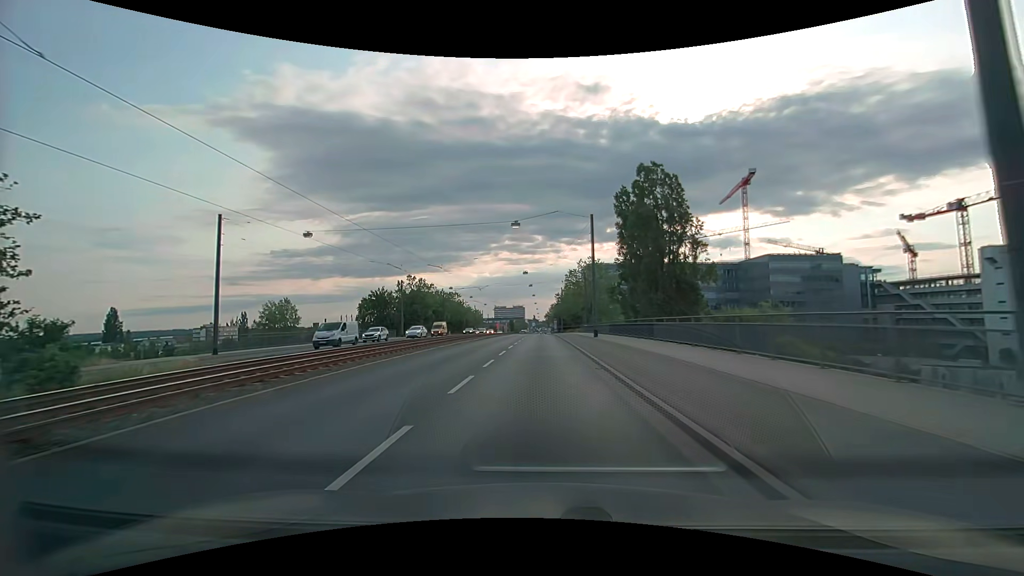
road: primary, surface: asphalt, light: Day
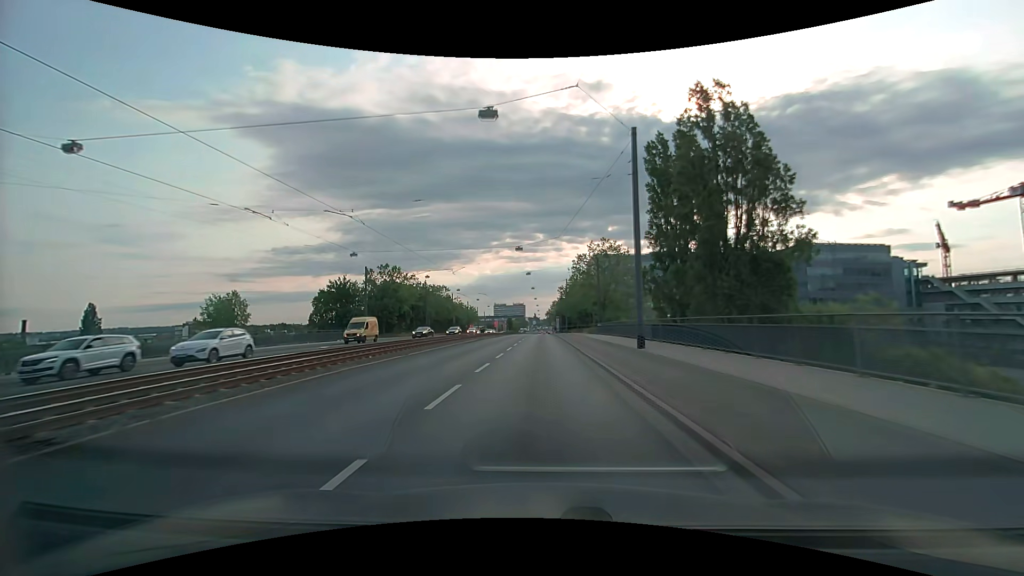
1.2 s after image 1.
(0.0, +19.0) m; 0°
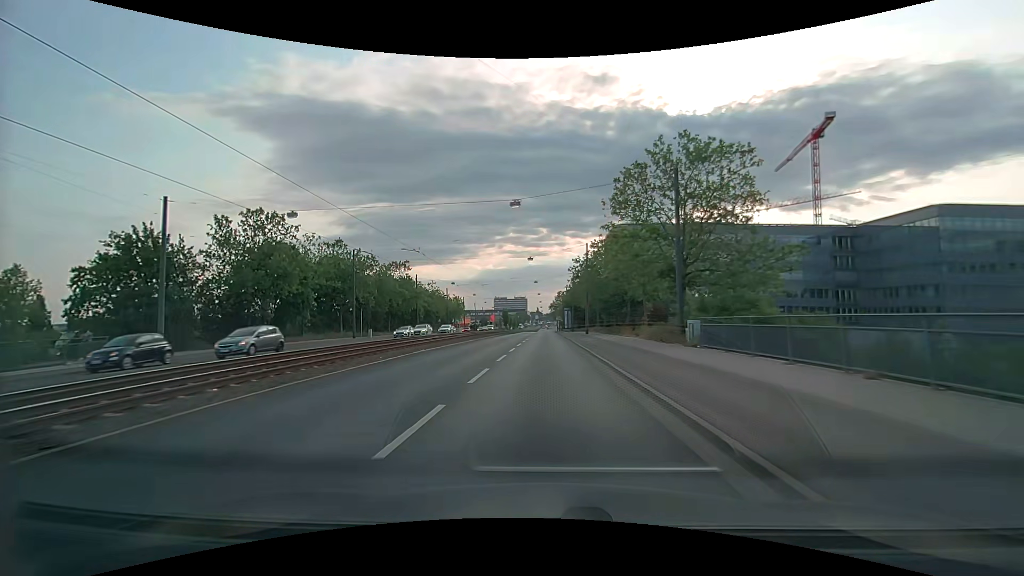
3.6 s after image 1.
(-0.2, +39.2) m; 0°
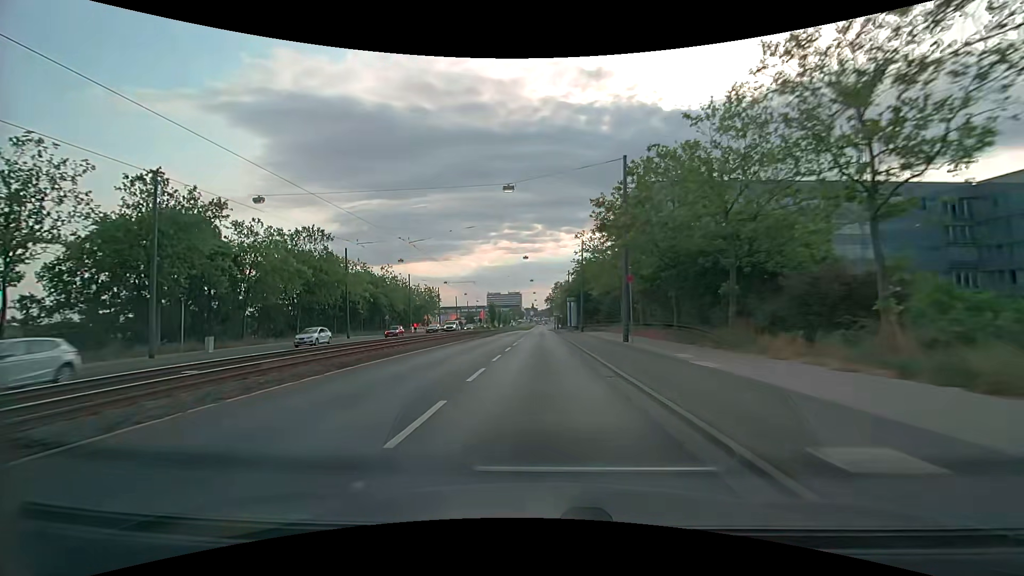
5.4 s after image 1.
(+0.1, +30.0) m; +1°
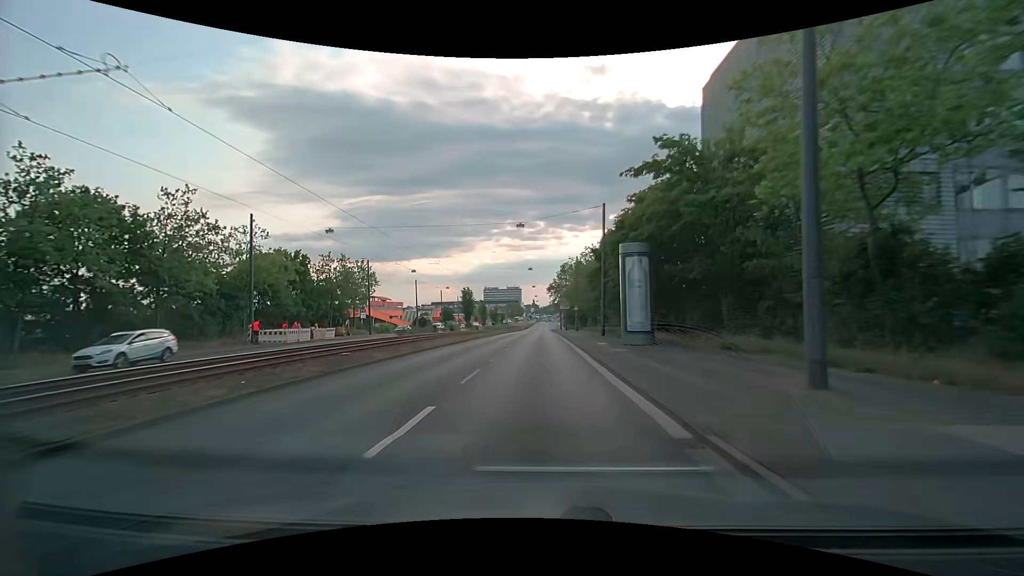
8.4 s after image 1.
(-0.3, +49.5) m; -1°
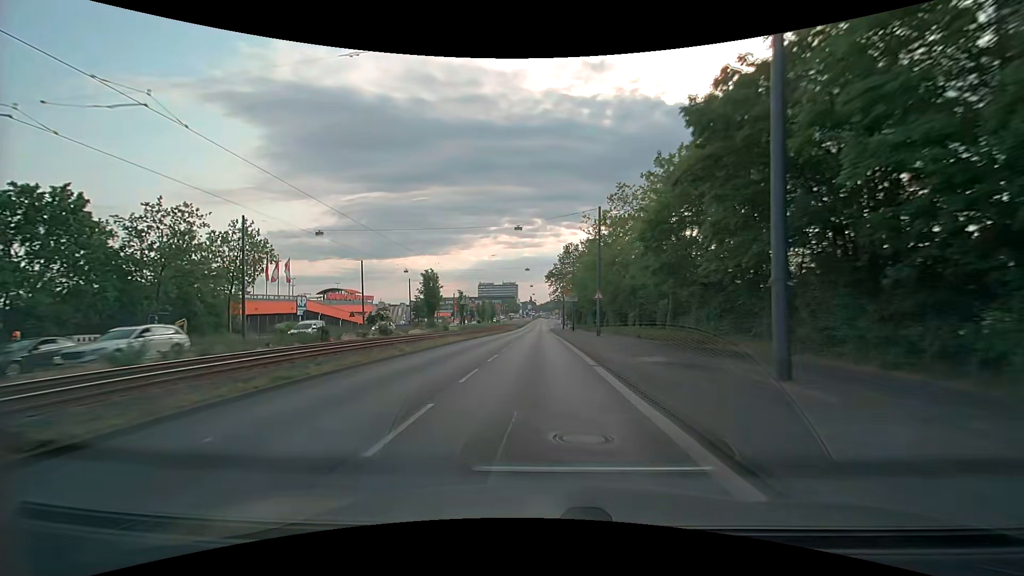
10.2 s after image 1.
(+0.1, +29.6) m; -1°
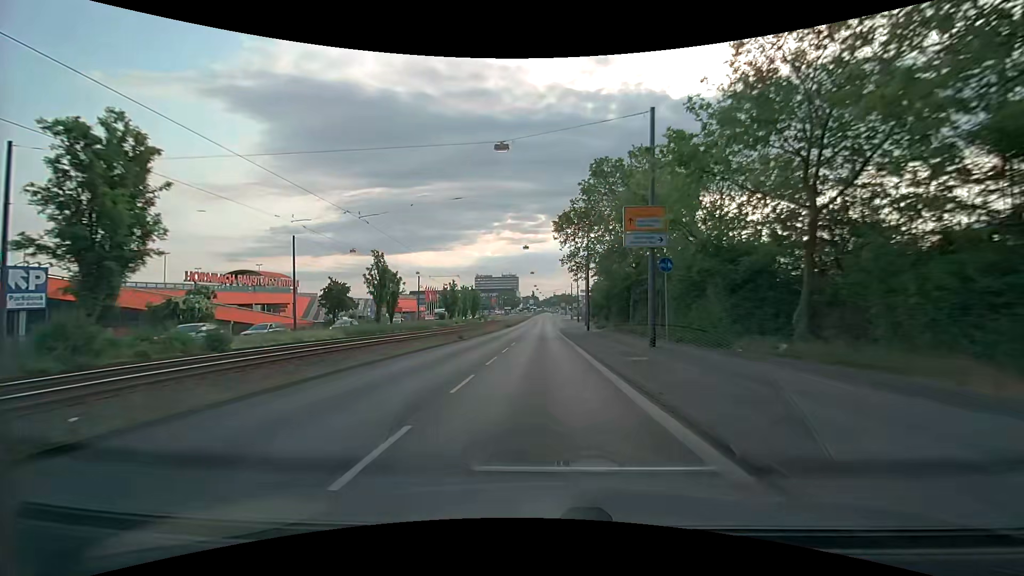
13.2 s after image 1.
(+0.9, +49.4) m; 0°
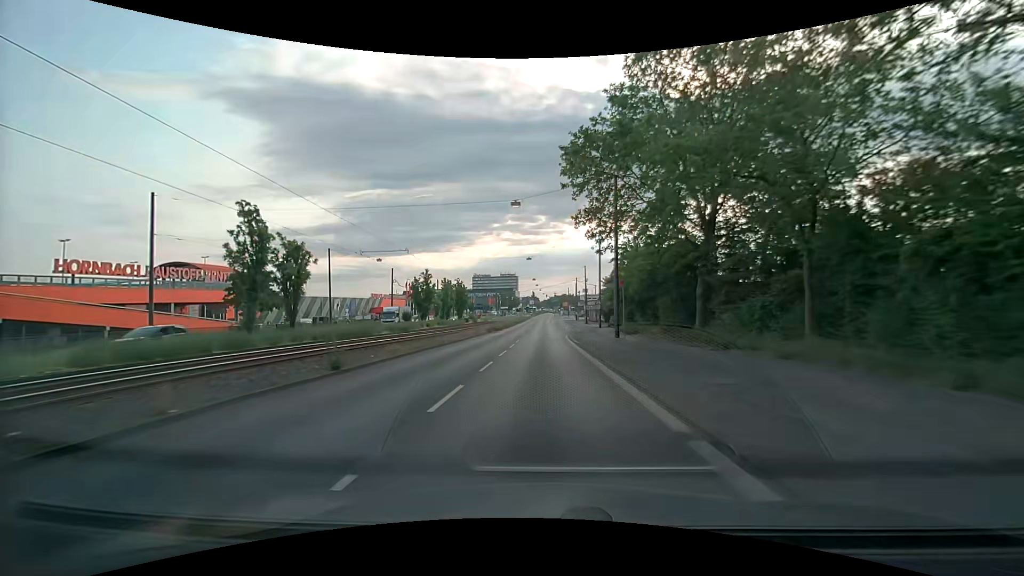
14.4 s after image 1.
(+0.2, +19.9) m; +1°
(0, +10) (0, +20) (0, +30) (0, +40) (+1, +50) (+2, +60) (+2, +70) (+3, +80) (+3, +90) (+3, +100) m
